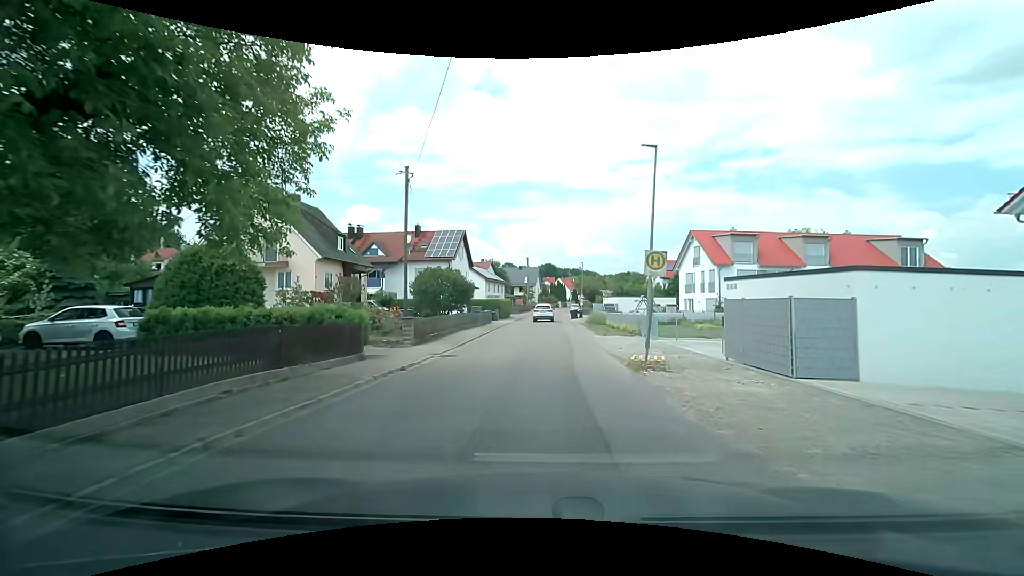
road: residential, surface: asphalt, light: Day
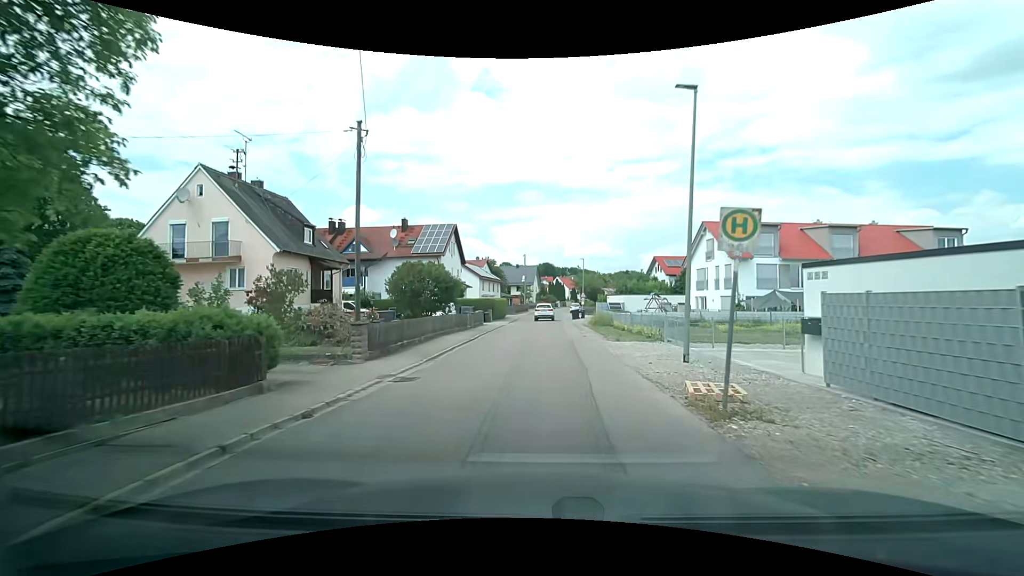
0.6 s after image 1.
(0.0, +5.0) m; 0°
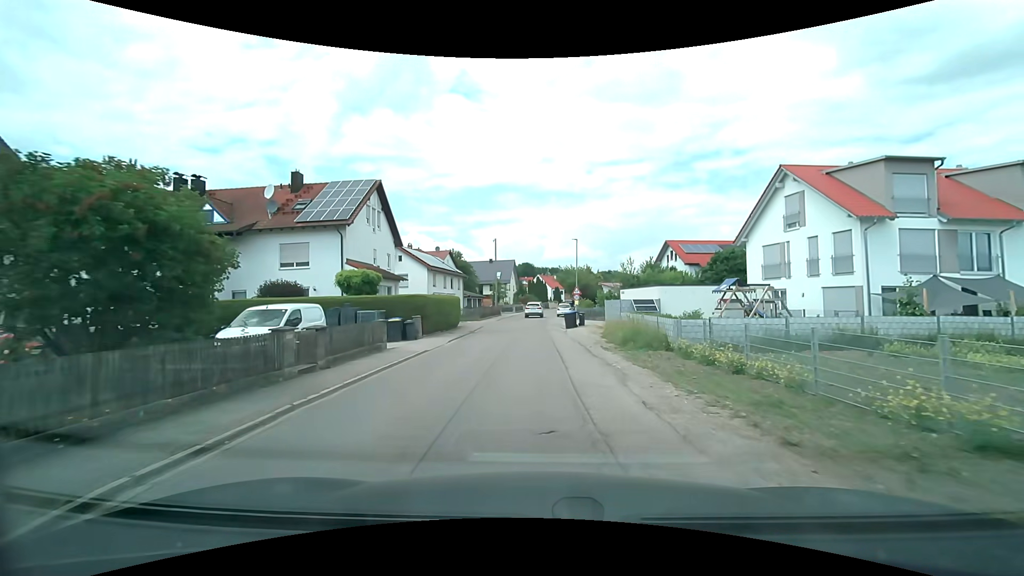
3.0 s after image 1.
(+0.2, +20.6) m; +2°
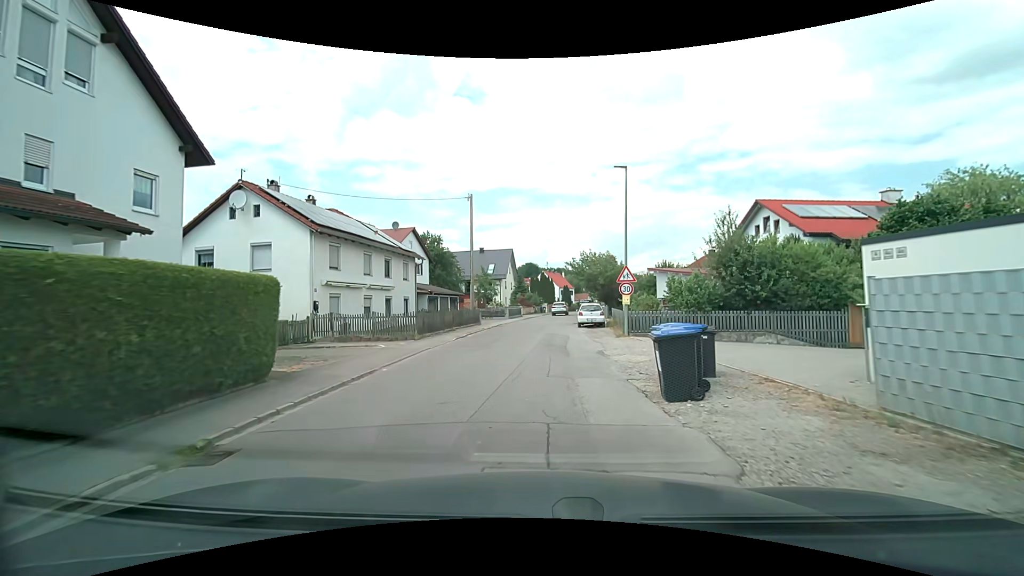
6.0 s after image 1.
(0.0, +24.7) m; -1°
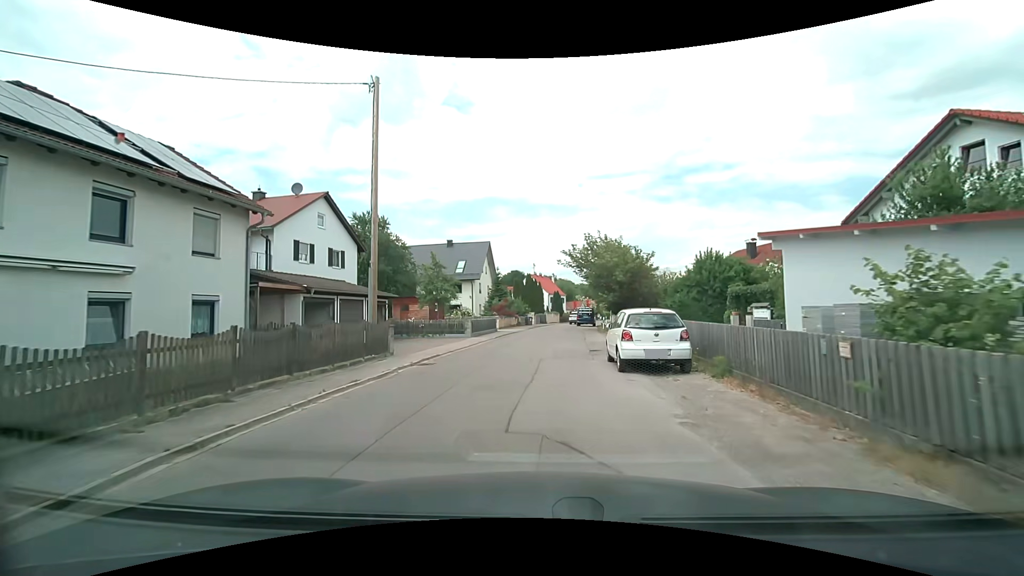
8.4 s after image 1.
(+0.2, +19.0) m; +2°
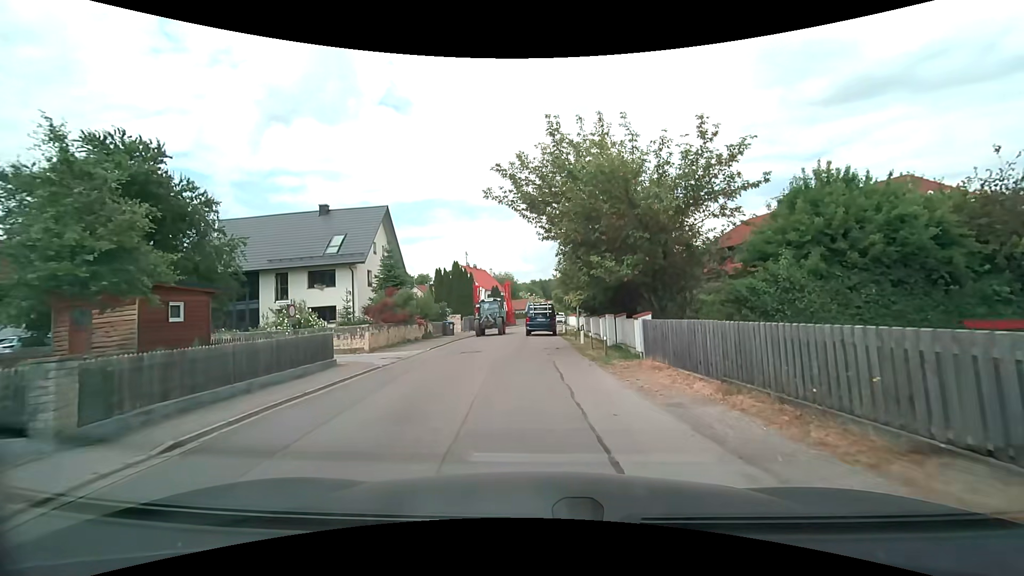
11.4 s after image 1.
(+1.0, +22.2) m; +7°
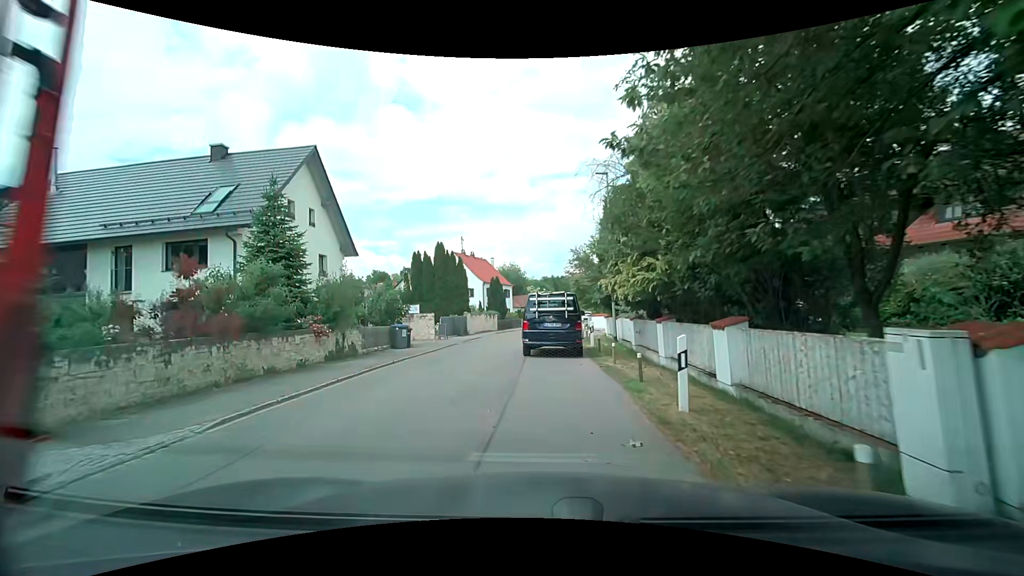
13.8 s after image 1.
(+0.1, +14.6) m; -3°
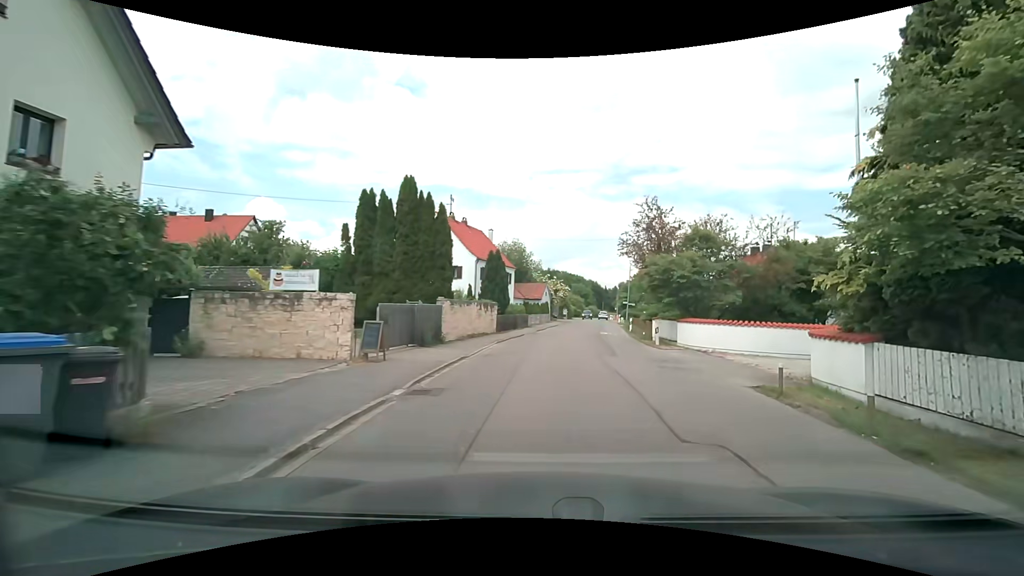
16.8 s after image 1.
(-1.9, +18.6) m; 0°
(+2, +10) (+3, +20) (+5, +30) (+6, +39) (+8, +49) (+10, +59) (+11, +69) (+13, +79) (+14, +89) (+16, +99) m
